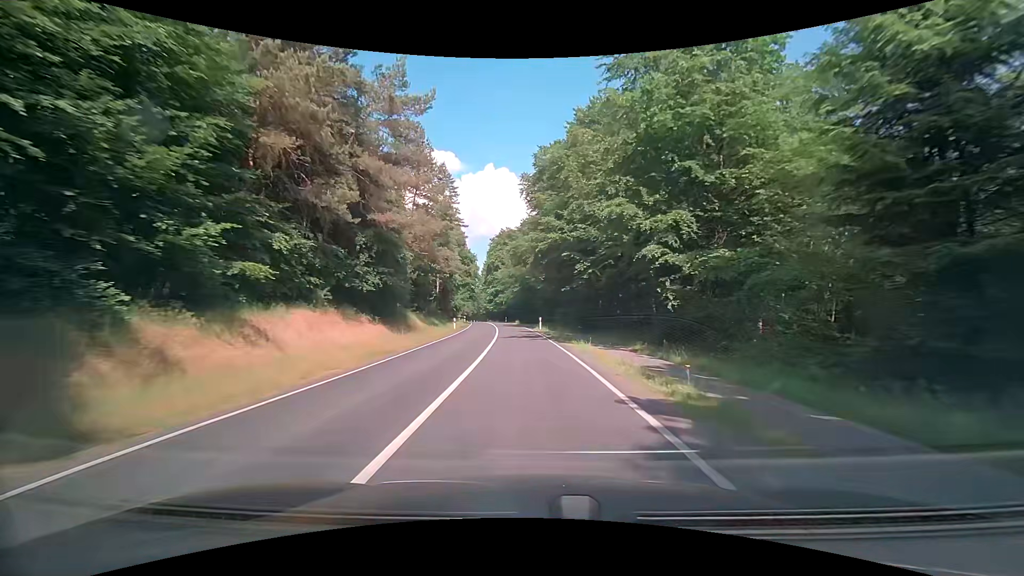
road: secondary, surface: asphalt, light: Day
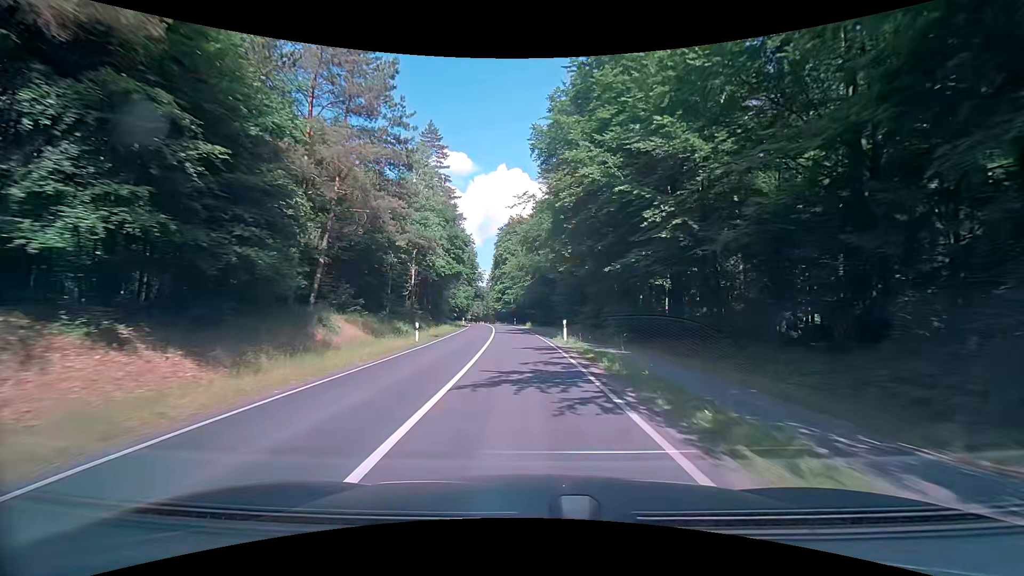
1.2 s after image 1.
(-0.1, +19.2) m; 0°
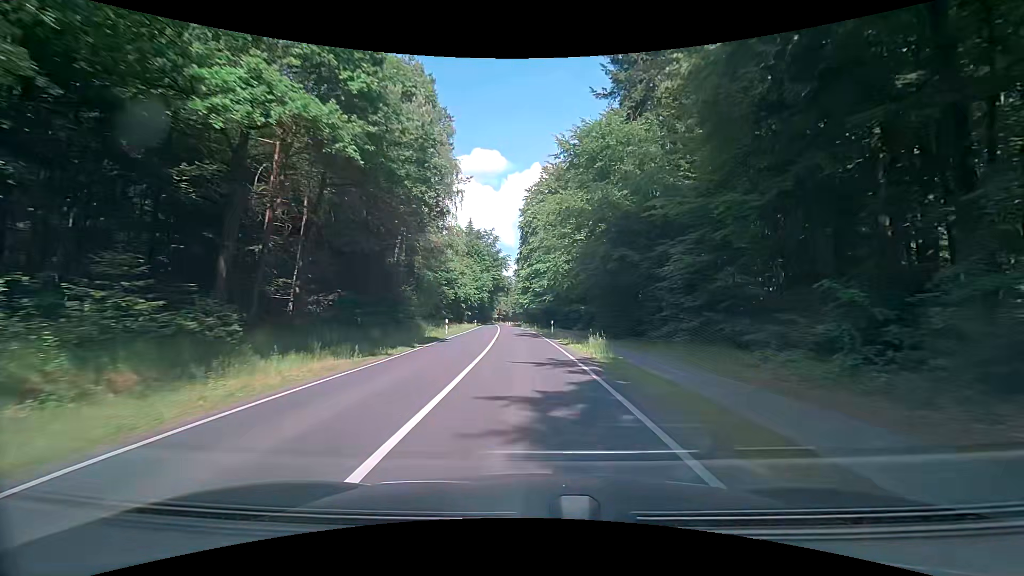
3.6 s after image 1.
(-2.3, +39.2) m; -5°
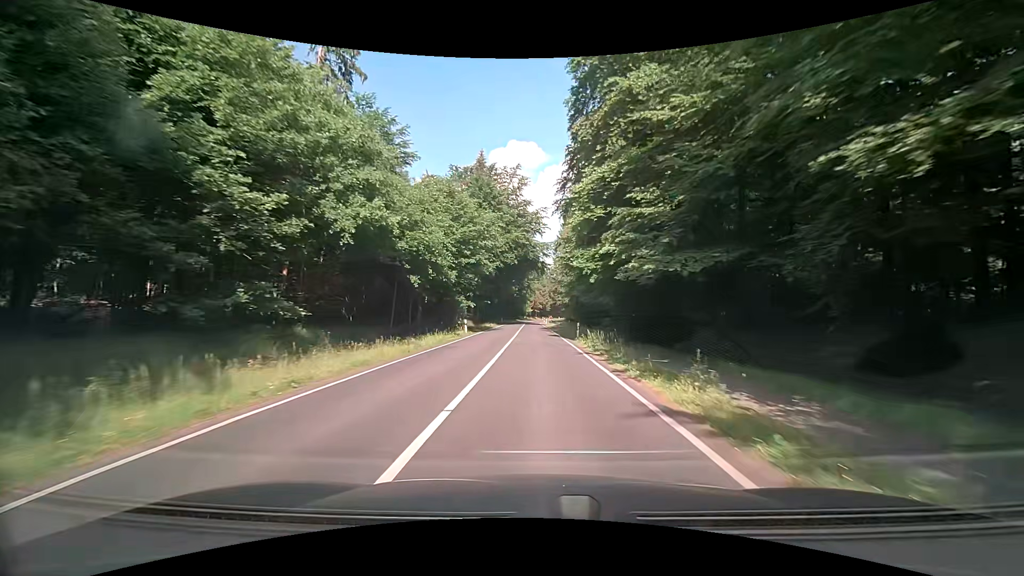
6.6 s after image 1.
(-2.4, +50.2) m; -5°
(0, +10) (0, +20) (0, +30) (0, +40) (0, +50) (0, +60) (0, +70) (0, +80) (0, +90) (+1, +100) m
